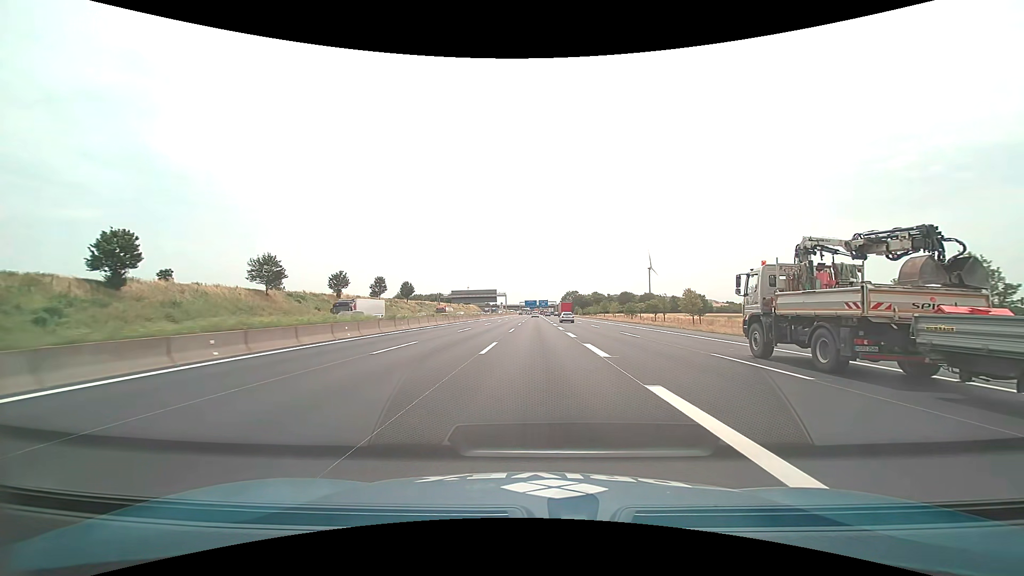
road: motorway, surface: asphalt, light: Day
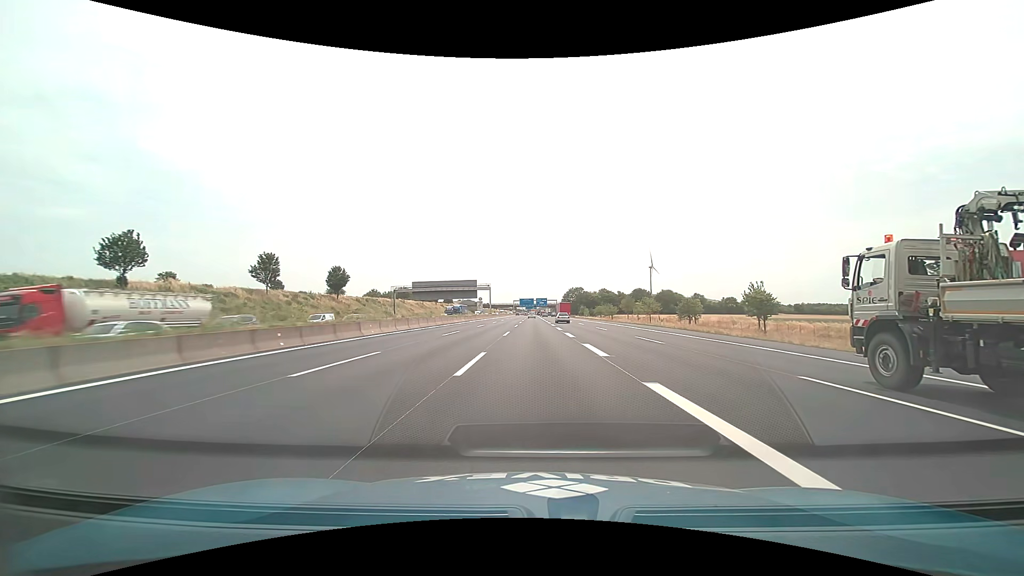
(+0.1, +59.5) m; 0°
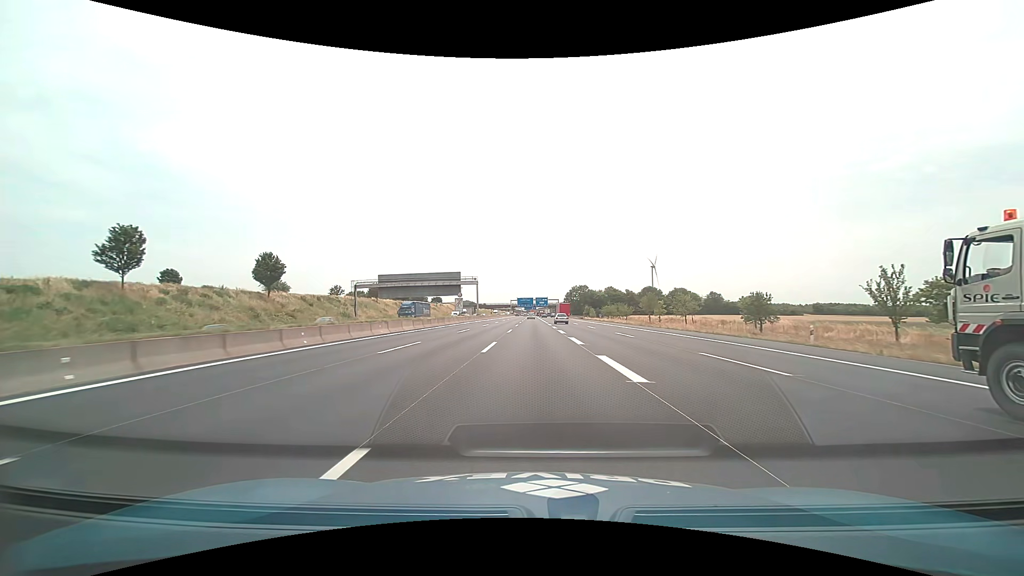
(0.0, +29.6) m; 0°
(0, +10) (0, +20) (0, +30) (0, +40) (0, +50) (0, +60) (0, +70) (0, +80) (0, +90) (0, +100) m
